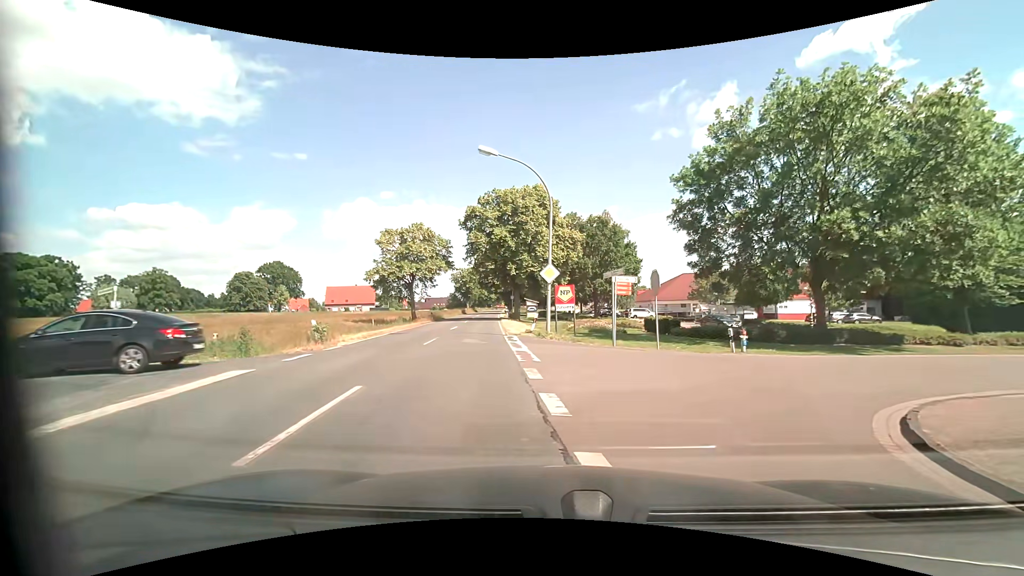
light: Day
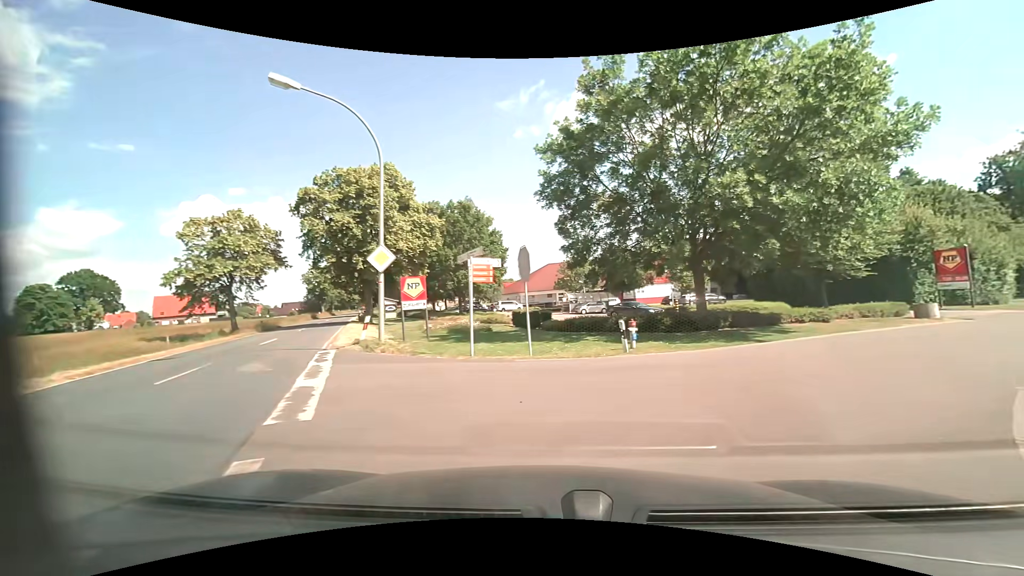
(+0.6, +5.7) m; +15°
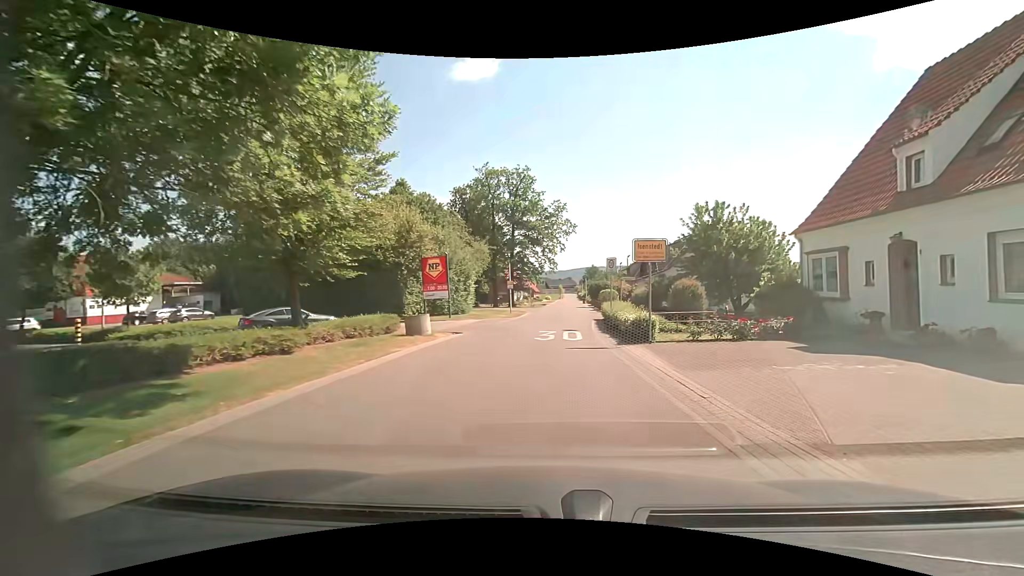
(+5.8, +11.8) m; +52°
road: unclassified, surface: asphalt
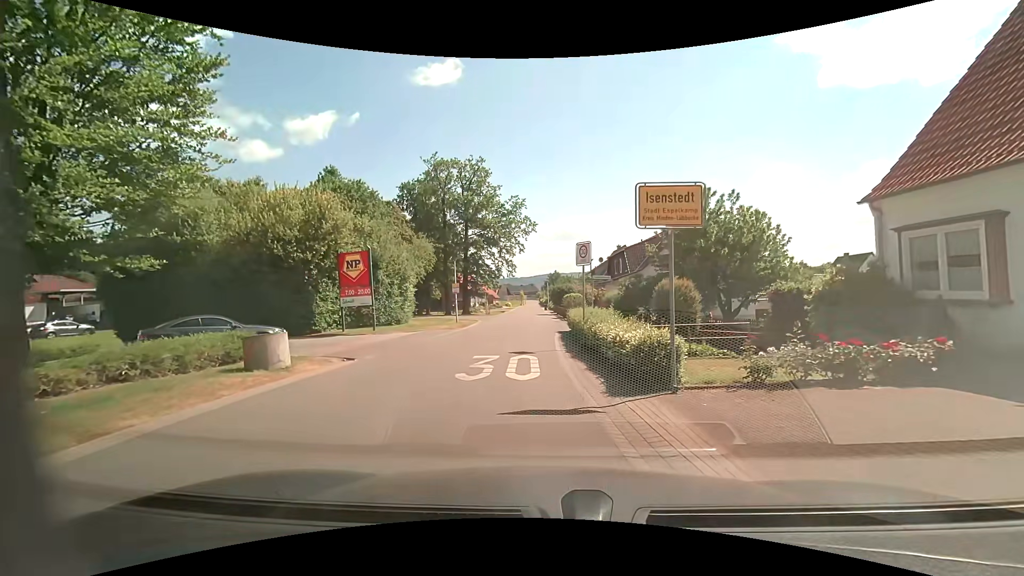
(+0.4, +7.5) m; +4°
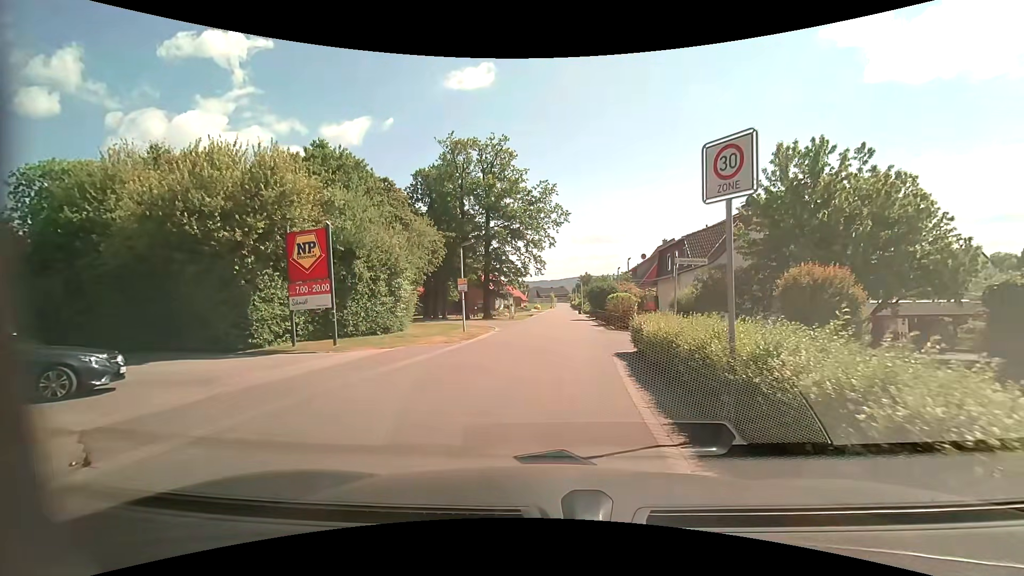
(-0.5, +9.2) m; -5°
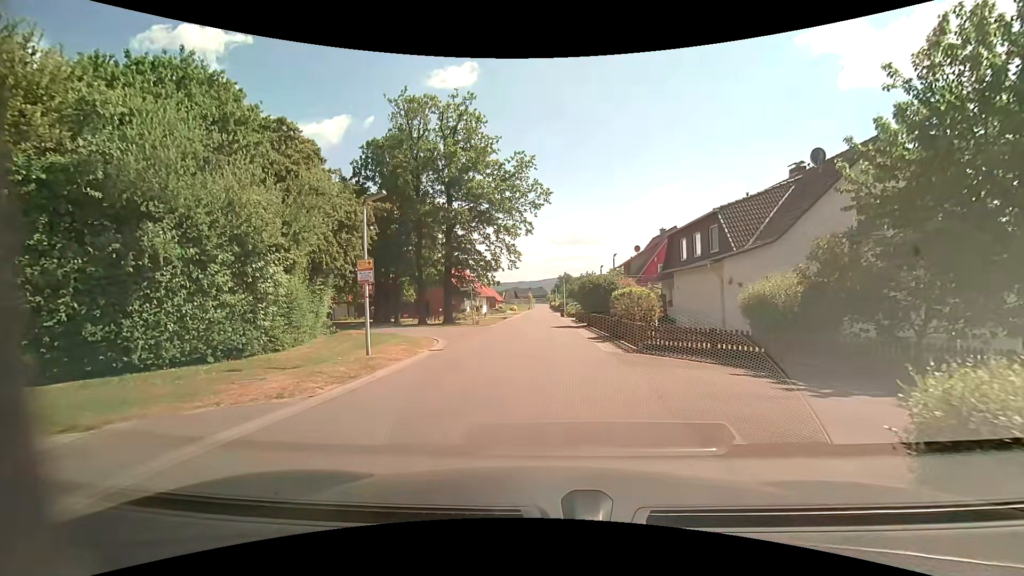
(+0.3, +11.0) m; +3°
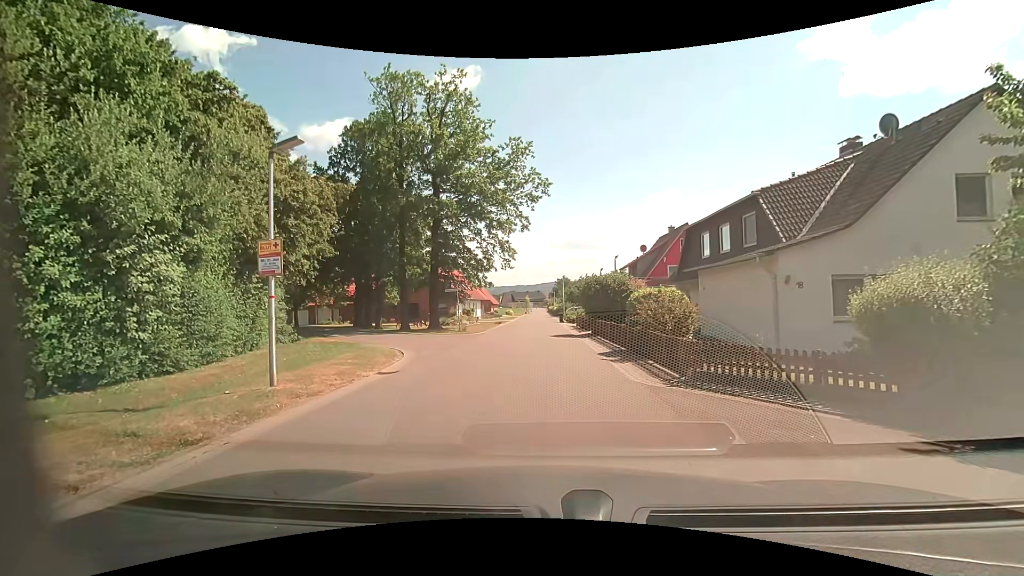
(0.0, +4.7) m; +1°
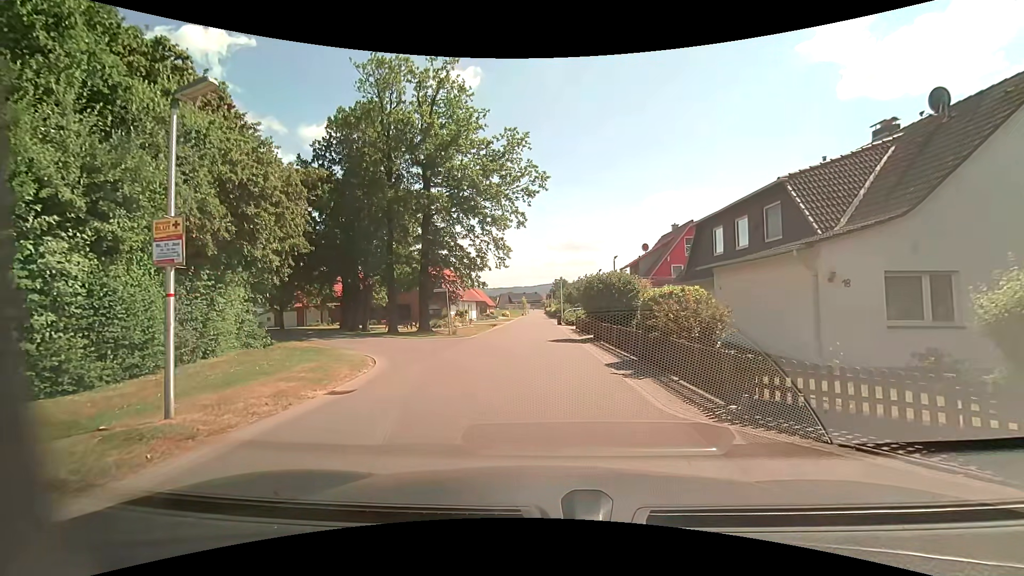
(0.0, +2.6) m; 0°
(0, +10) (0, +20) (0, +30) (0, +40) (-1, +50) (-1, +60) (-1, +70) (-1, +80) (-1, +90) (-1, +100) m
